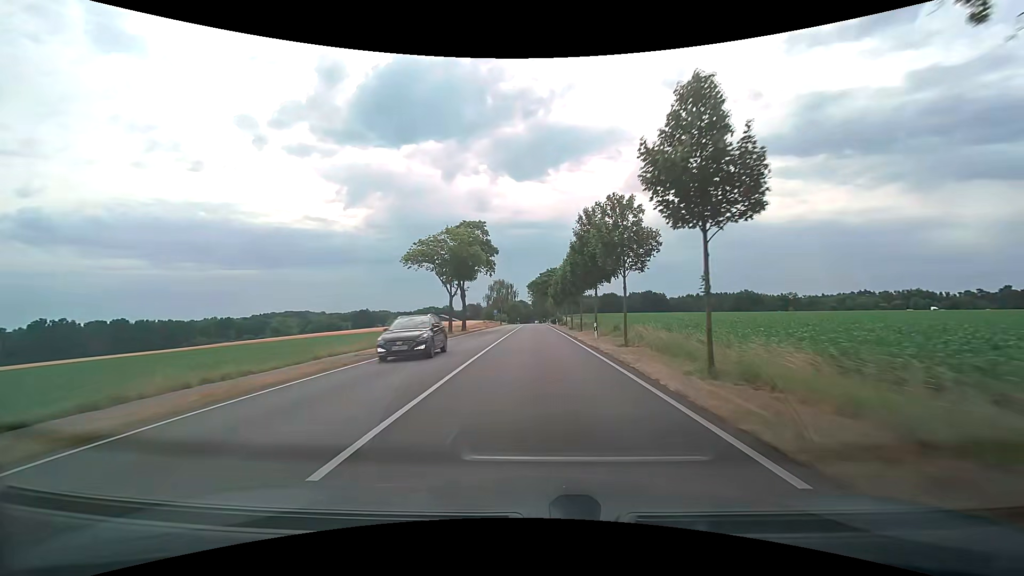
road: secondary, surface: asphalt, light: Day
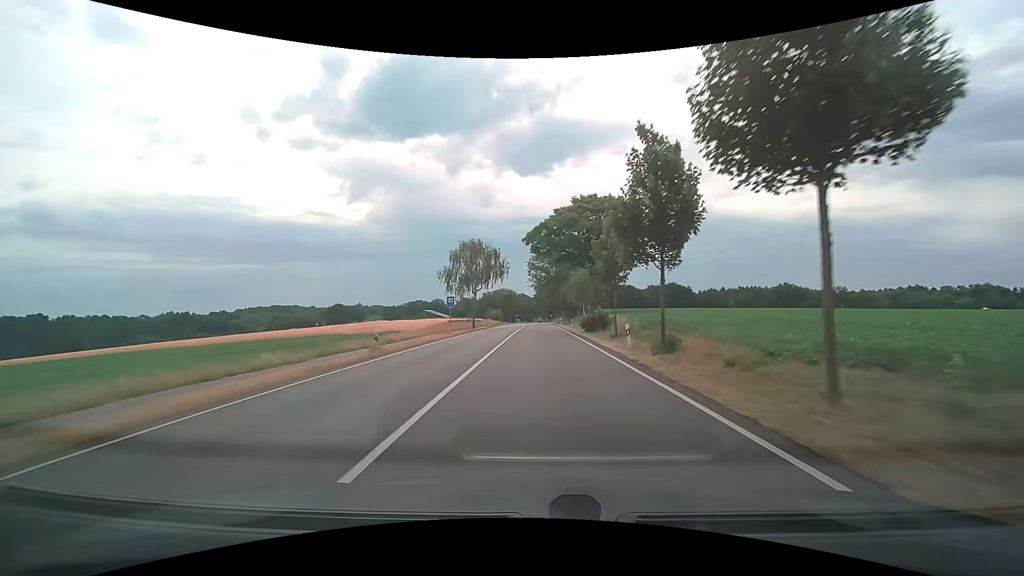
(-0.3, +53.9) m; -1°
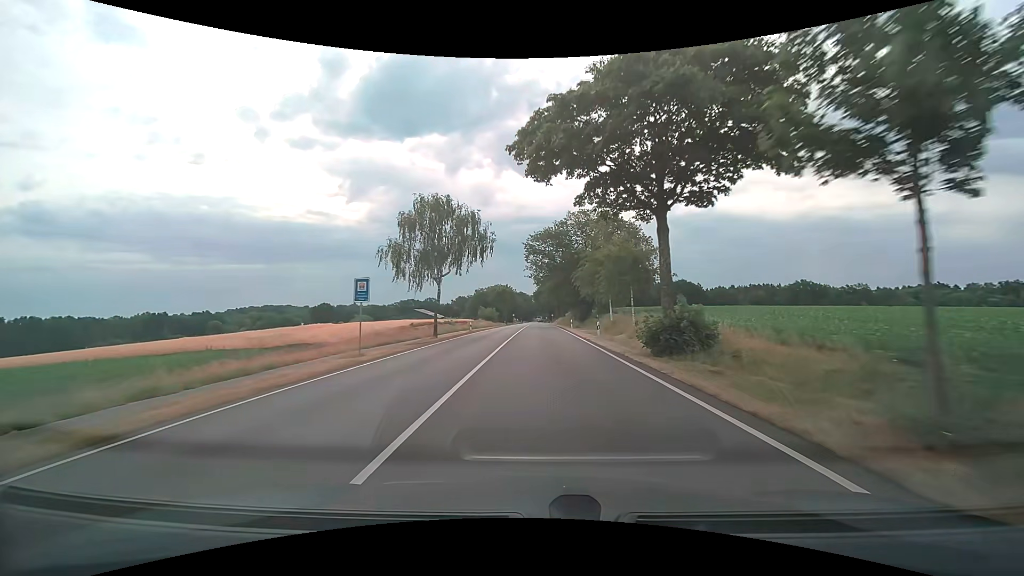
(+0.1, +21.2) m; 0°
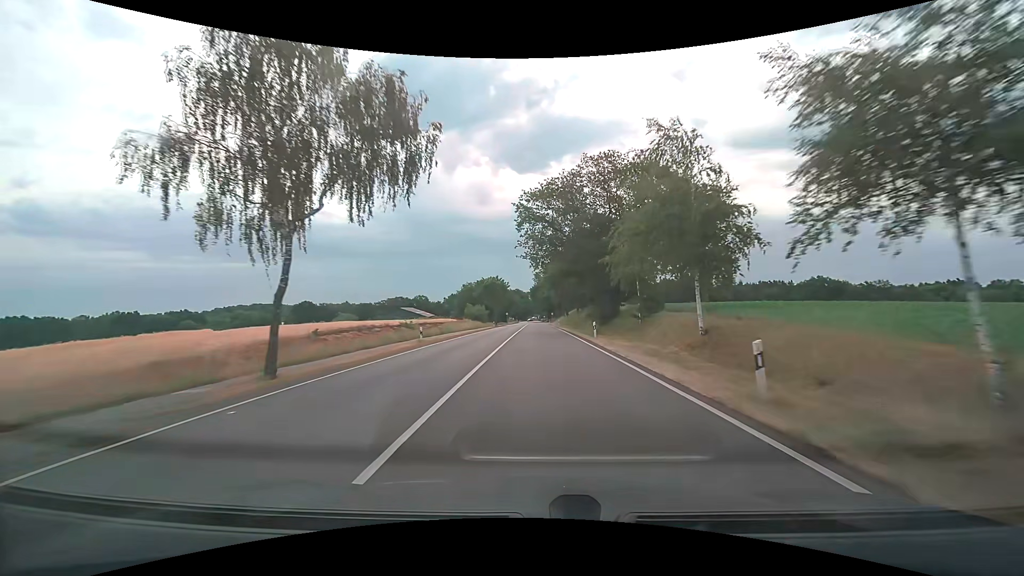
(0.0, +21.1) m; +1°
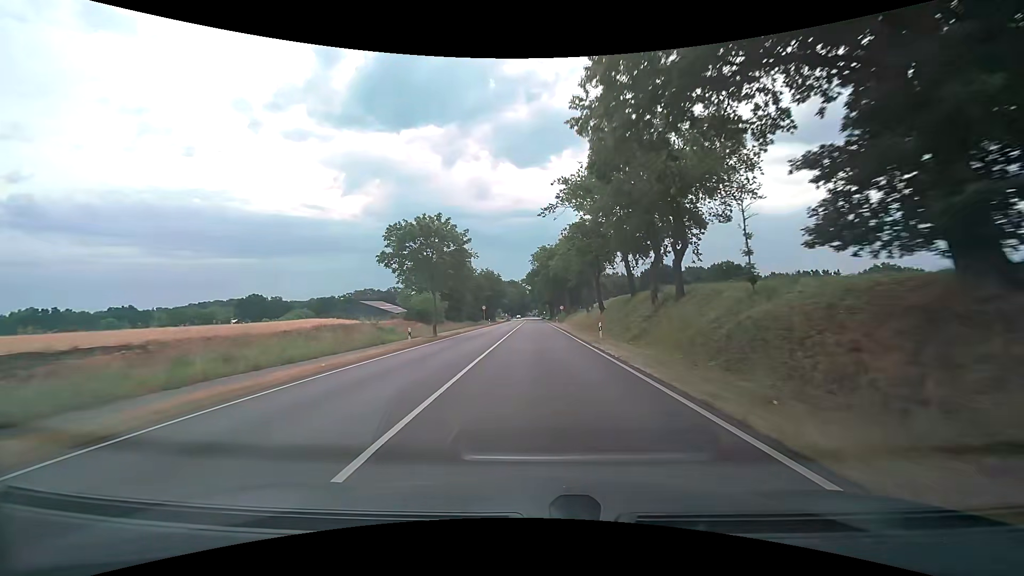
(+0.1, +52.9) m; 0°
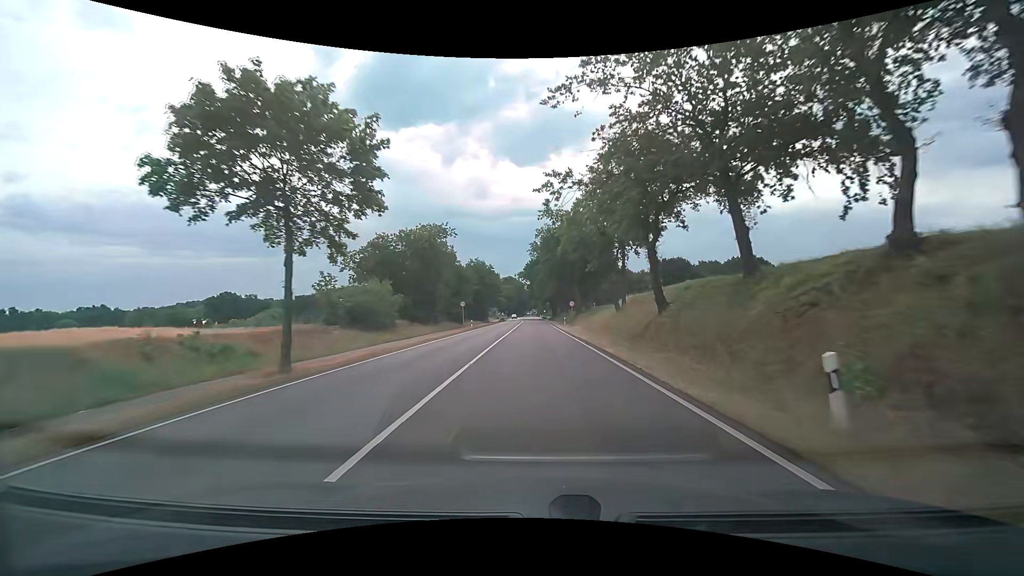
(0.0, +21.4) m; 0°
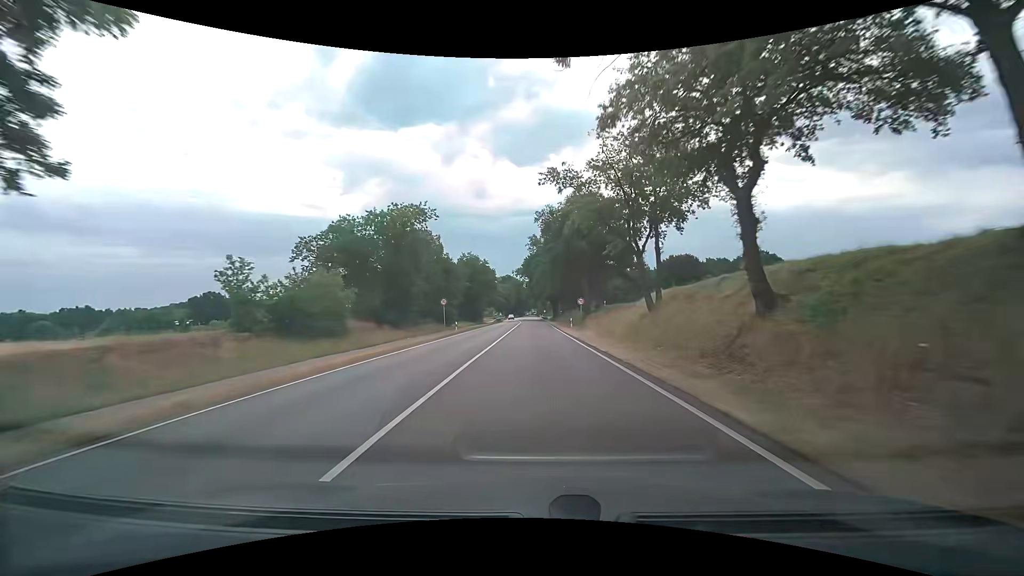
(0.0, +10.8) m; 0°
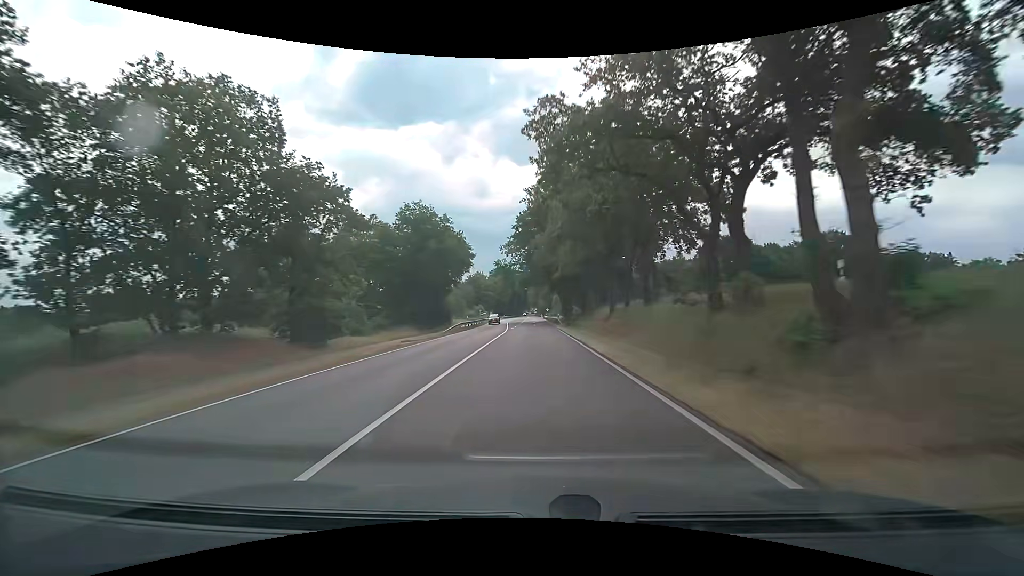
(0.0, +43.4) m; 0°
(0, +10) (0, +20) (0, +30) (0, +40) (0, +50) (0, +60) (0, +70) (0, +80) (0, +90) (0, +100) m
